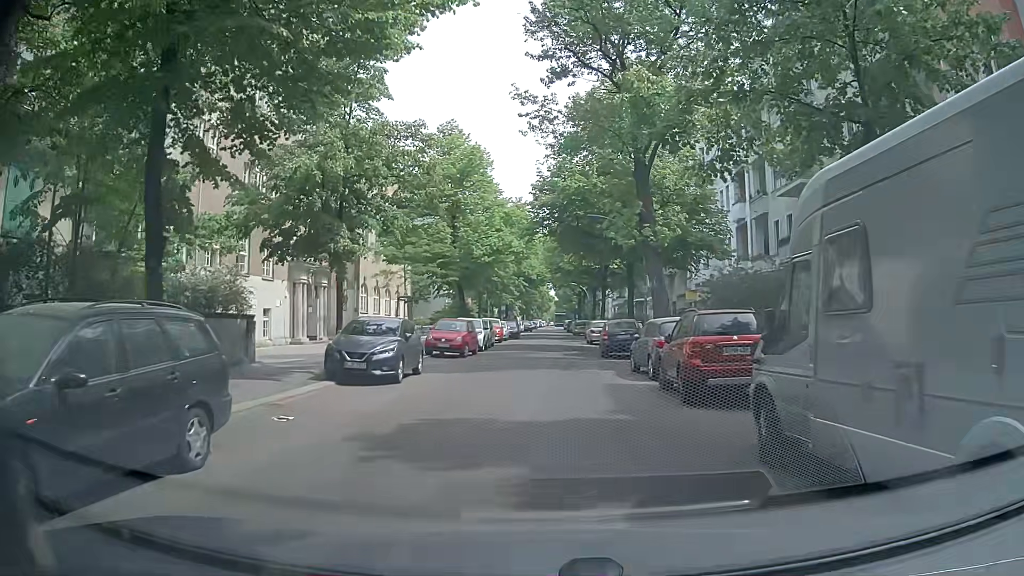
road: residential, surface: asphalt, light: Day
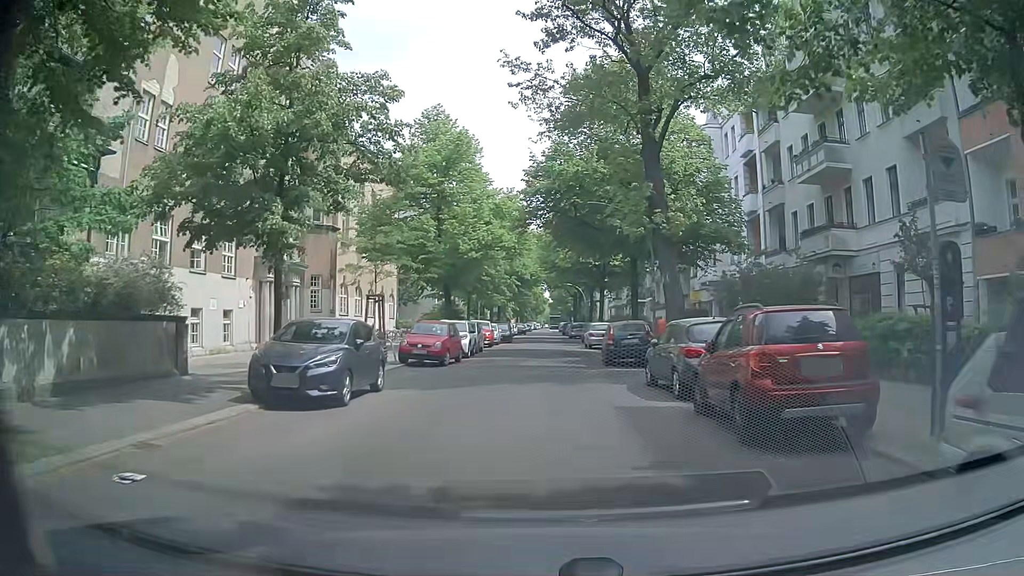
(+0.1, +3.9) m; +1°
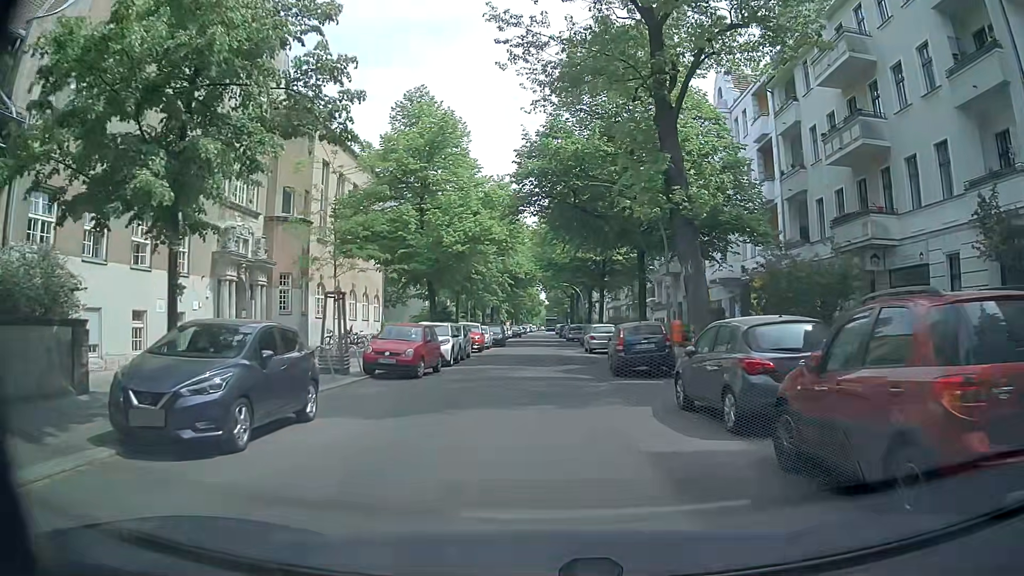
(0.0, +4.1) m; +1°
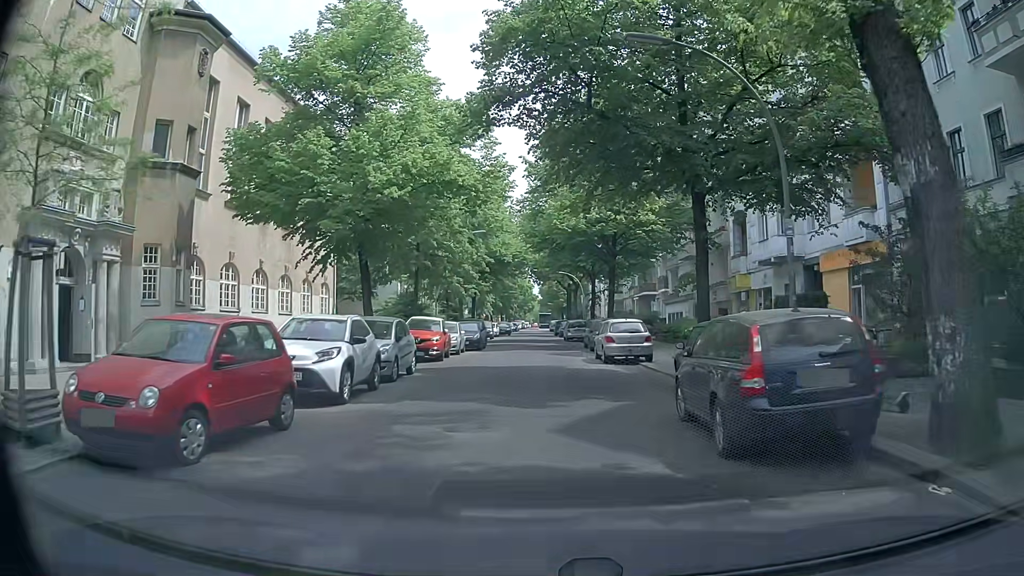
(0.0, +12.1) m; 0°
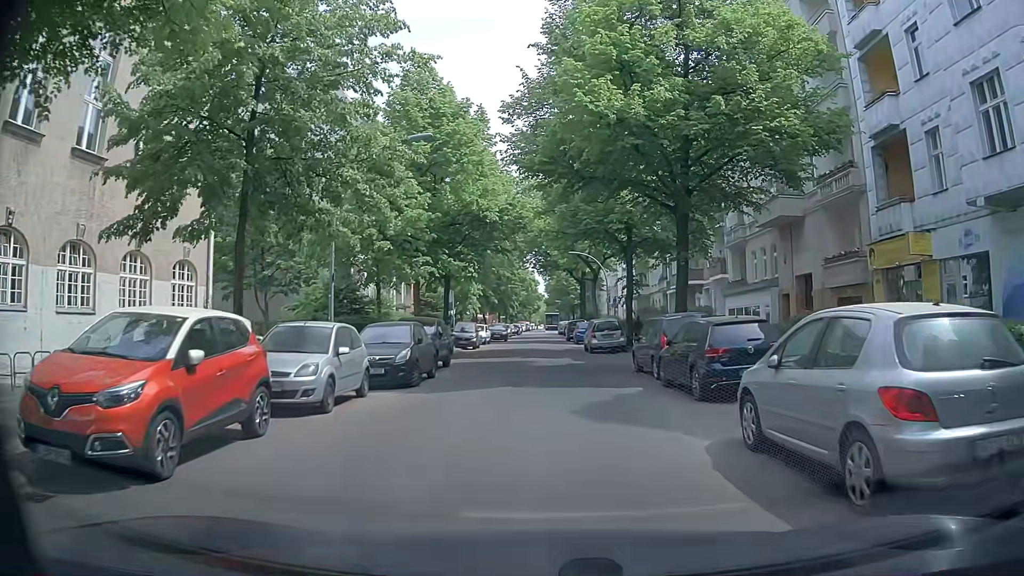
(+0.2, +19.1) m; 0°
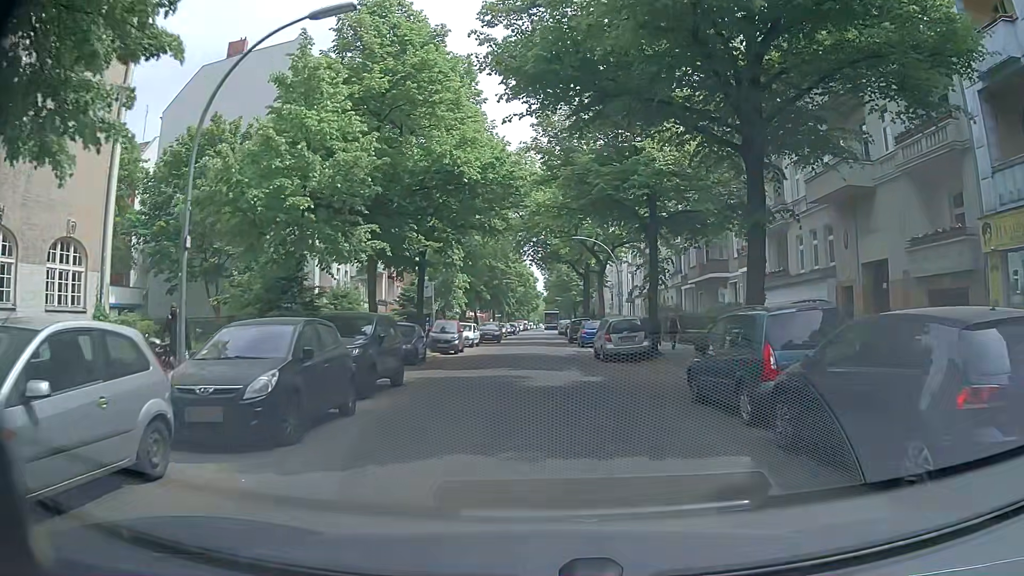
(0.0, +7.7) m; 0°
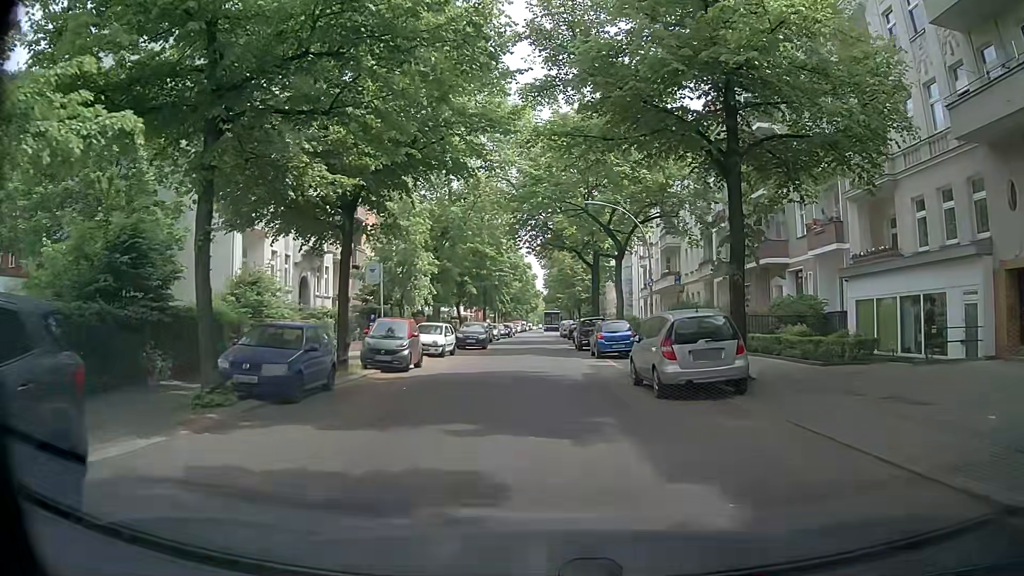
(0.0, +11.6) m; +1°
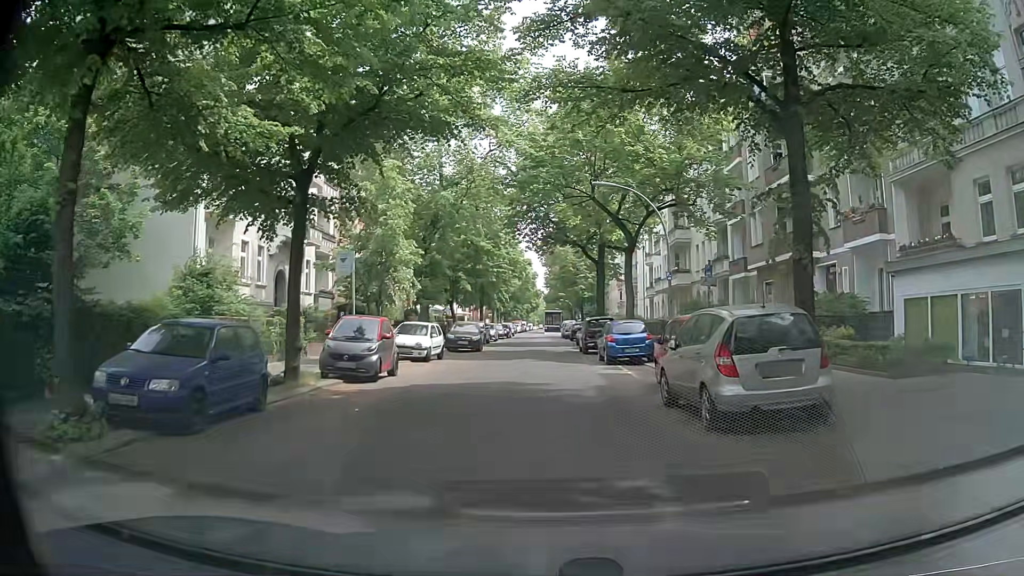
(0.0, +3.9) m; 0°
